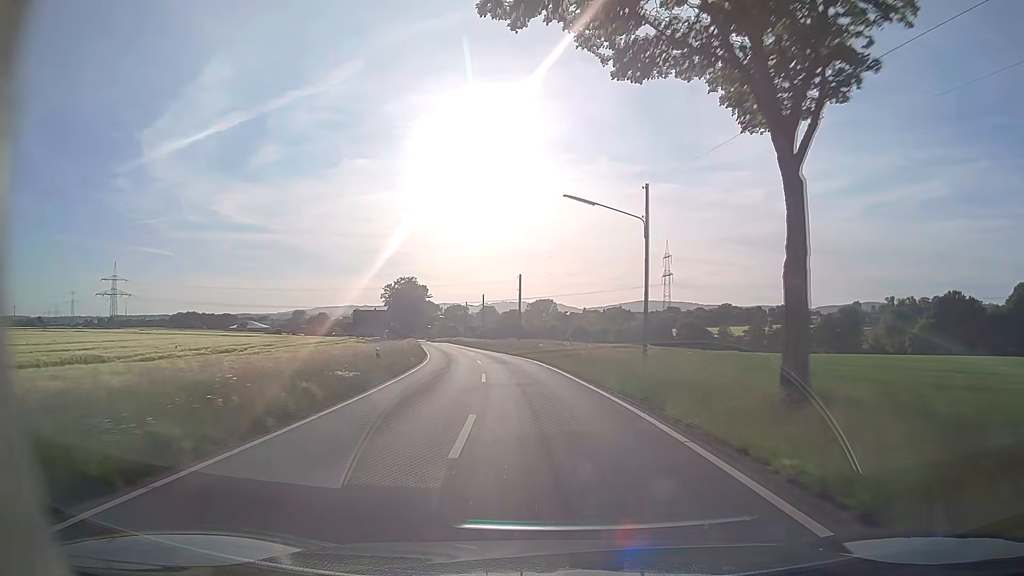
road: tertiary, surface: asphalt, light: Day
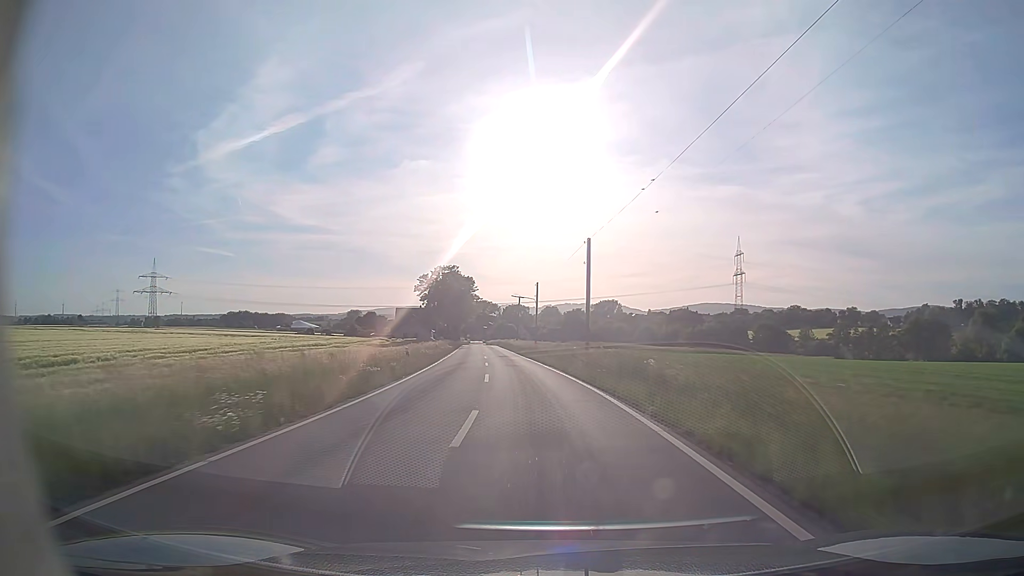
(-1.3, +23.3) m; -6°
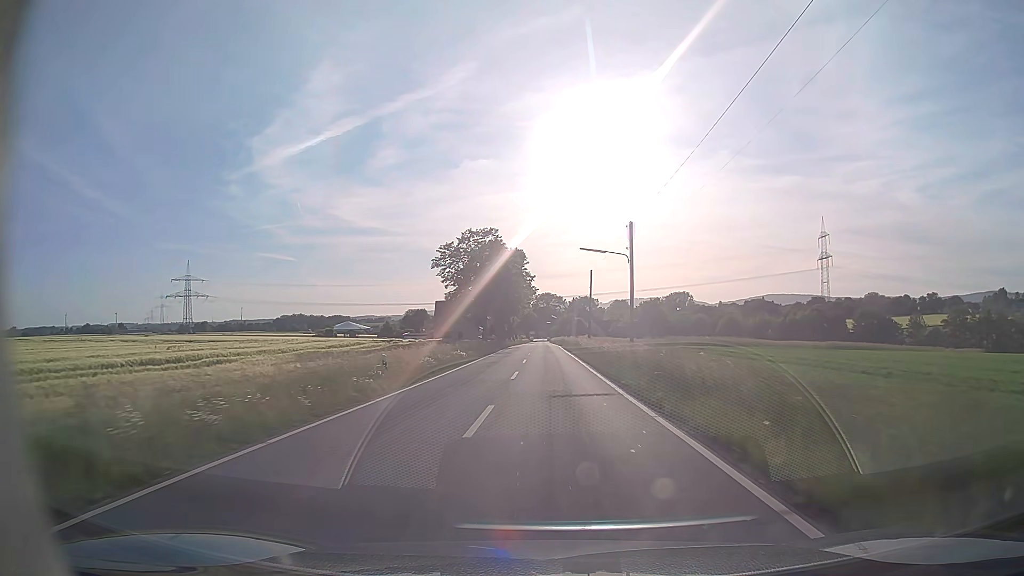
(-1.9, +35.4) m; -6°
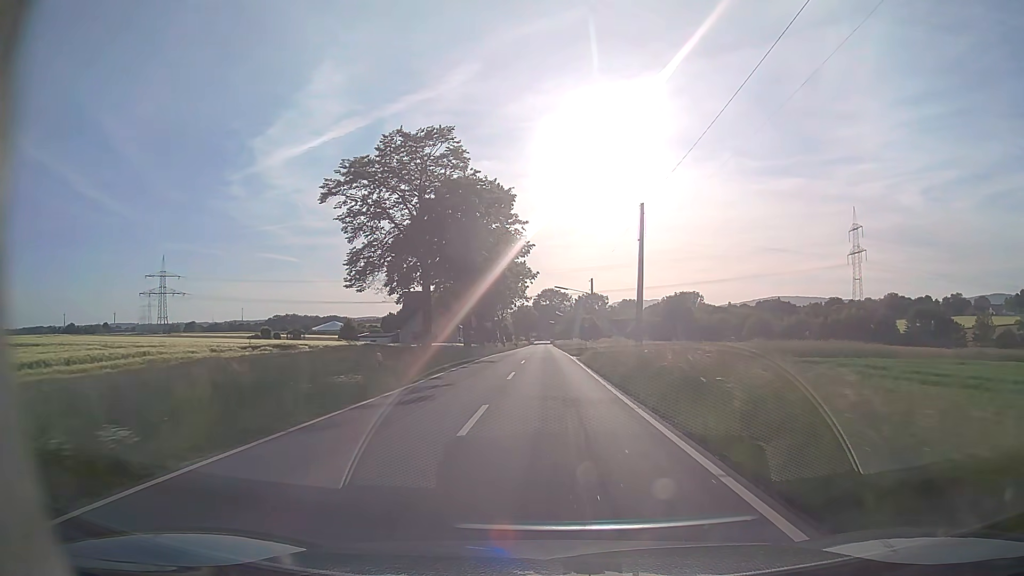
(0.0, +35.8) m; 0°
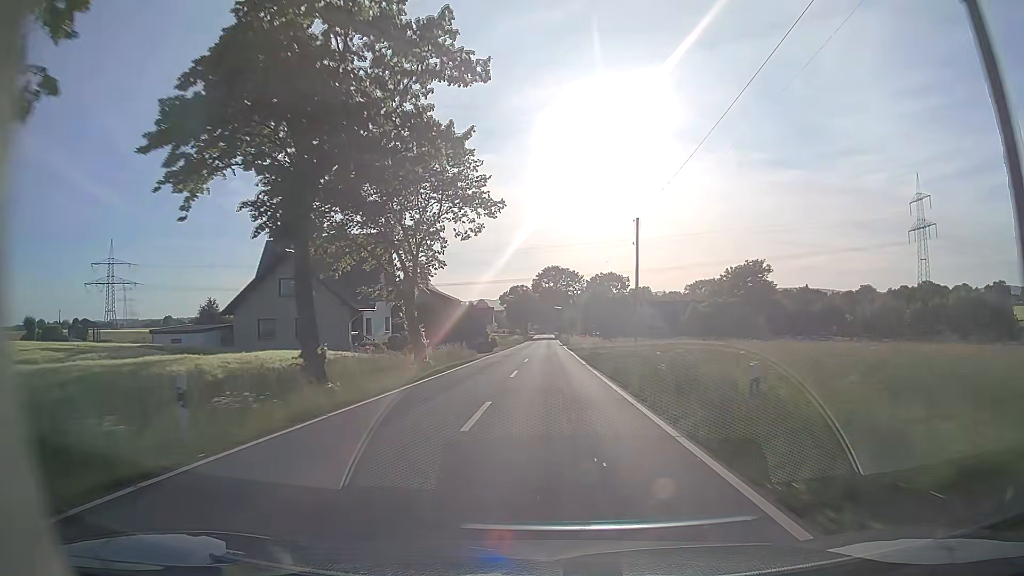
(-0.2, +59.5) m; 0°
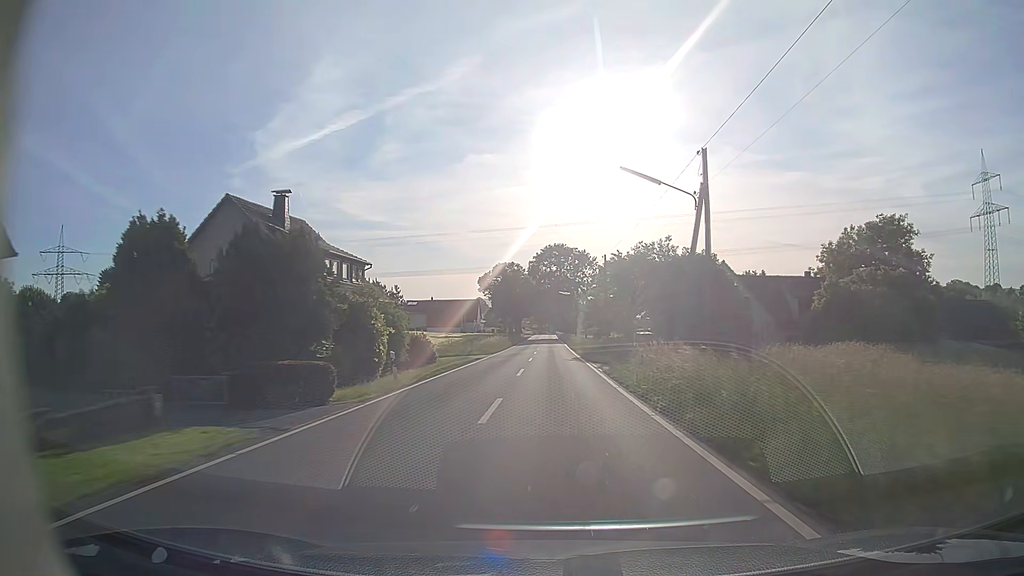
(-0.1, +46.8) m; 0°
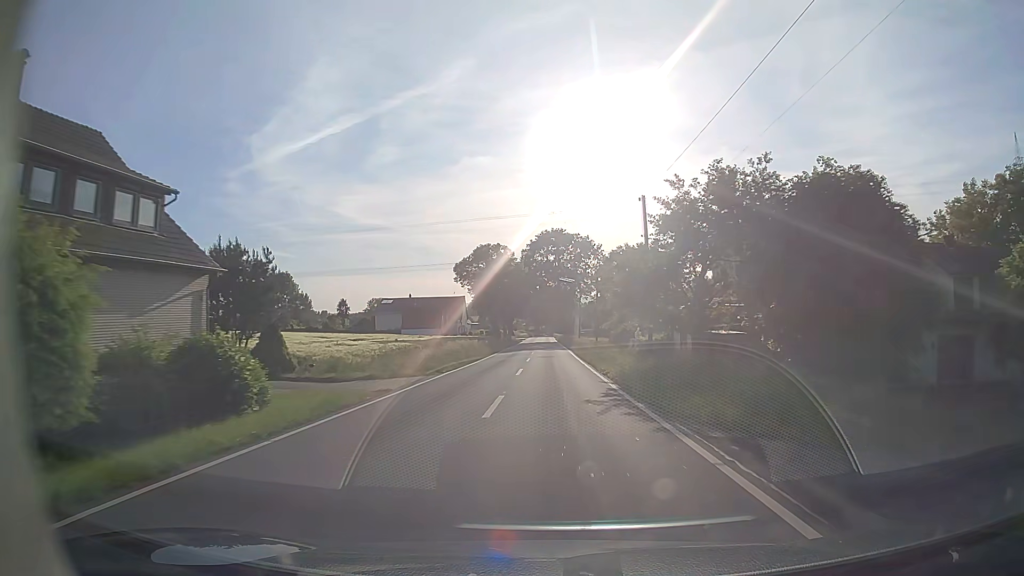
(+0.1, +23.2) m; 0°
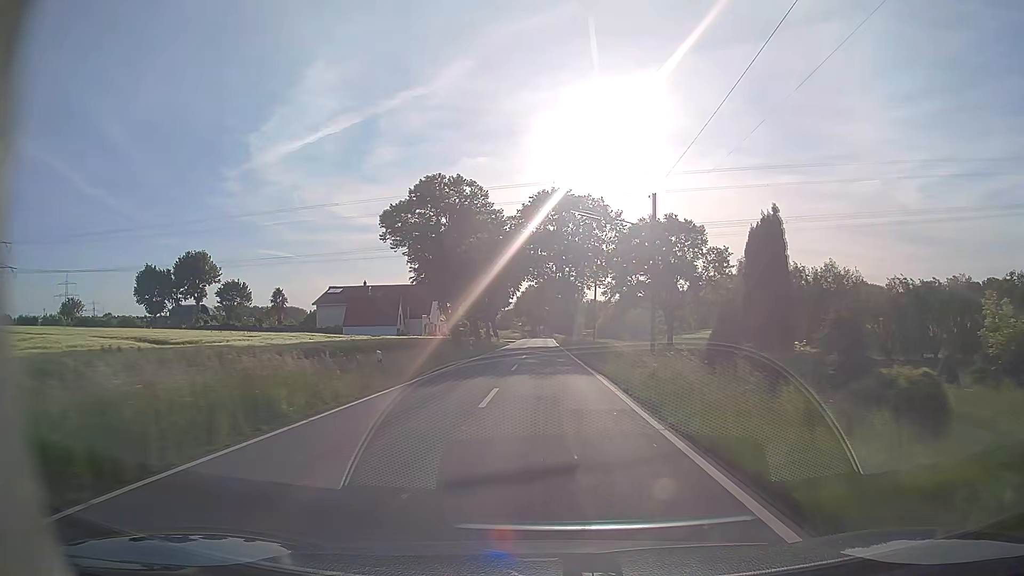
(+0.2, +34.7) m; +1°
(0, +10) (0, +20) (0, +30) (-1, +40) (-1, +50) (-1, +60) (-1, +70) (-1, +80) (-1, +90) (-2, +100) m
